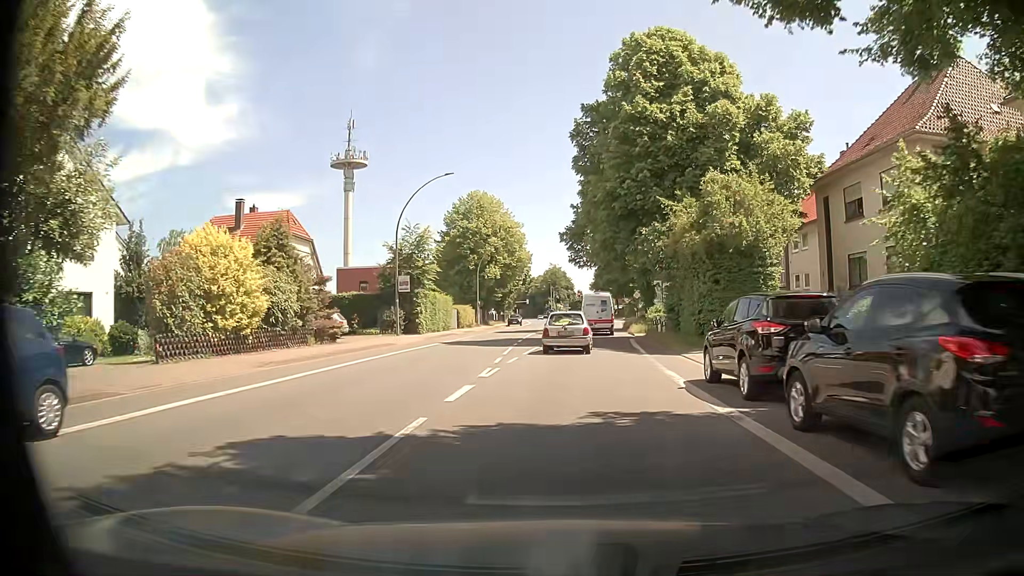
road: primary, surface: asphalt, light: Day
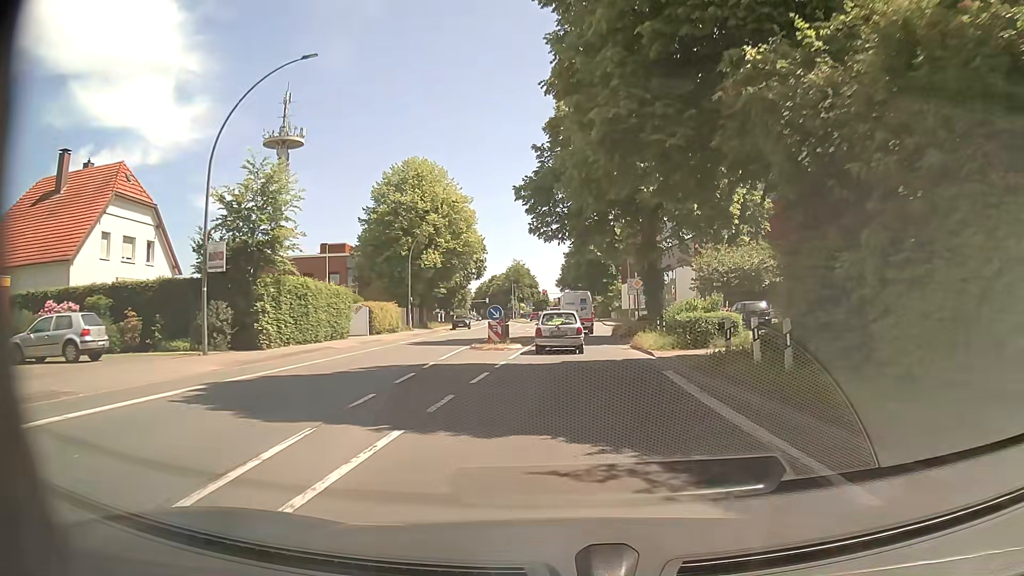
(+0.6, +20.0) m; +4°
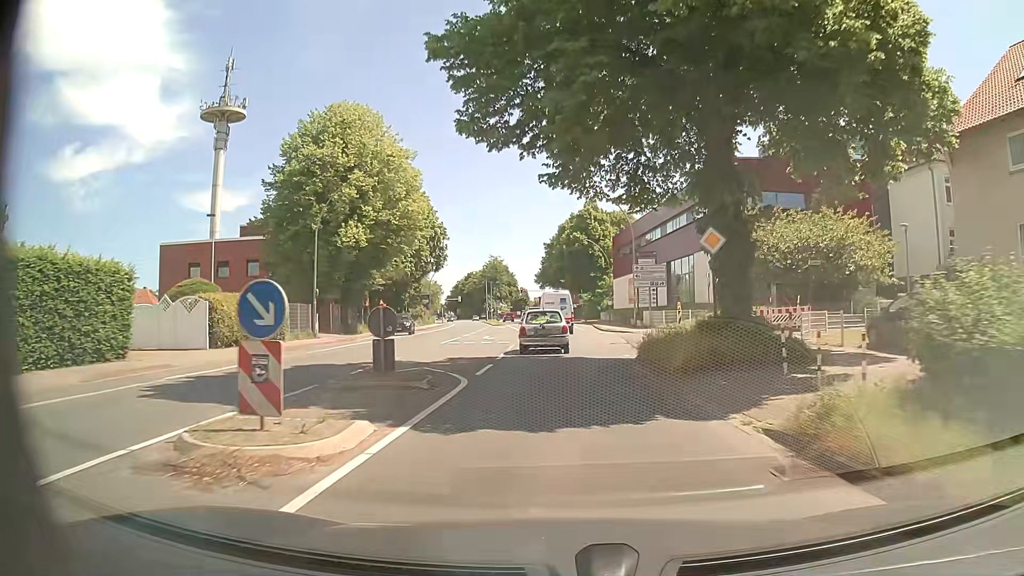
(+0.2, +19.6) m; +2°
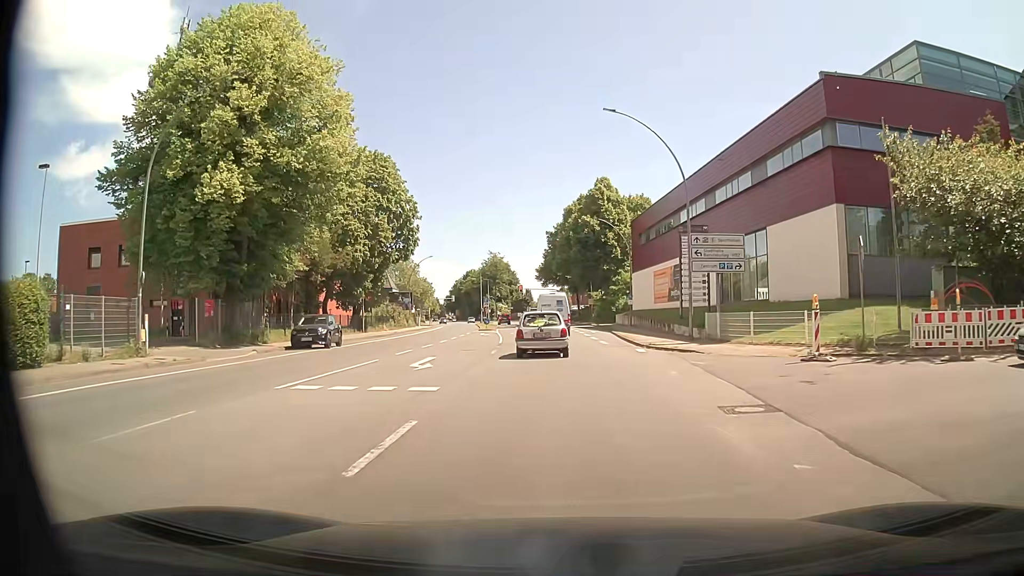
(-0.1, +18.8) m; 0°
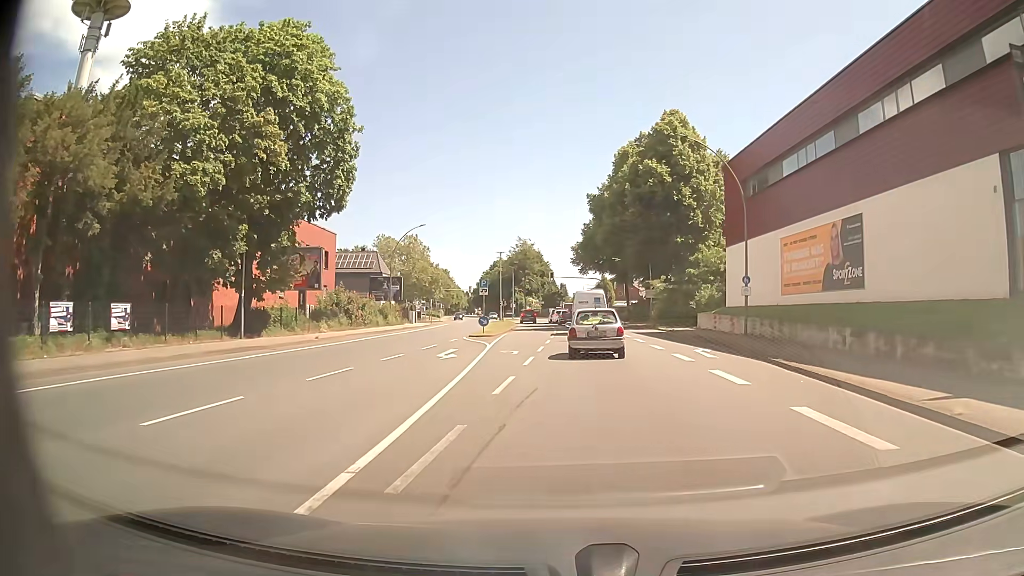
(-1.1, +28.8) m; -4°
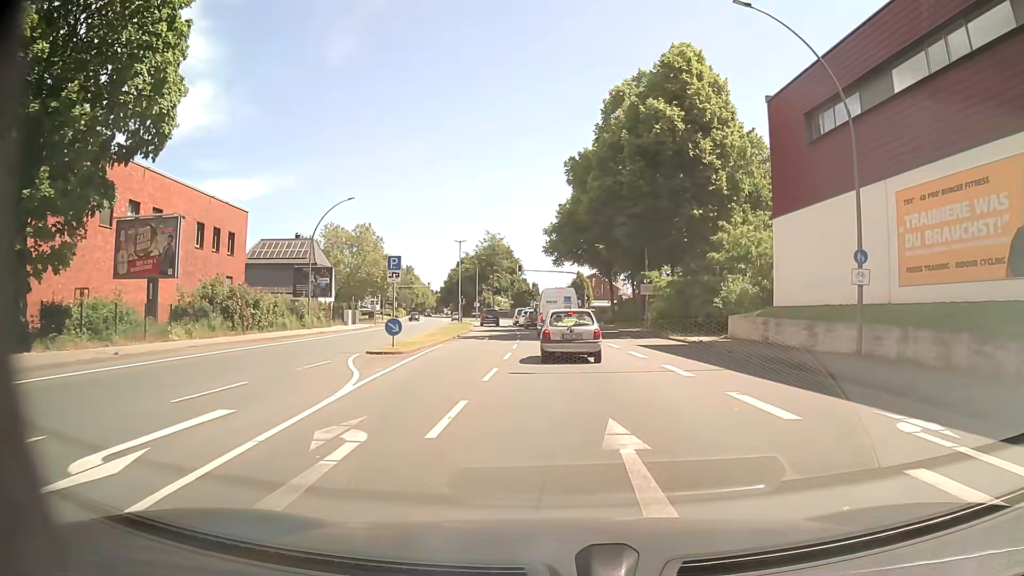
(+0.3, +15.8) m; +2°
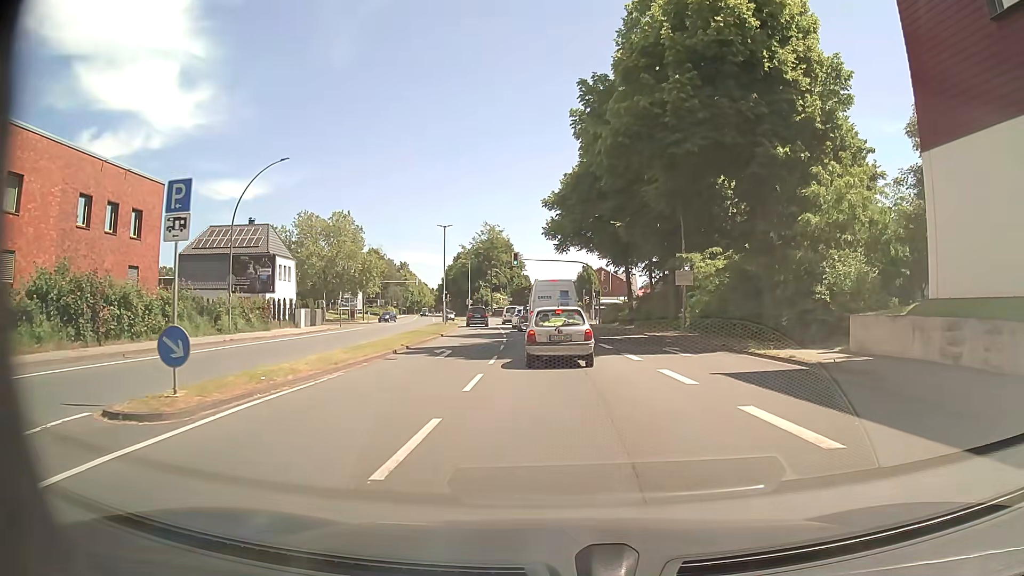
(0.0, +13.8) m; 0°
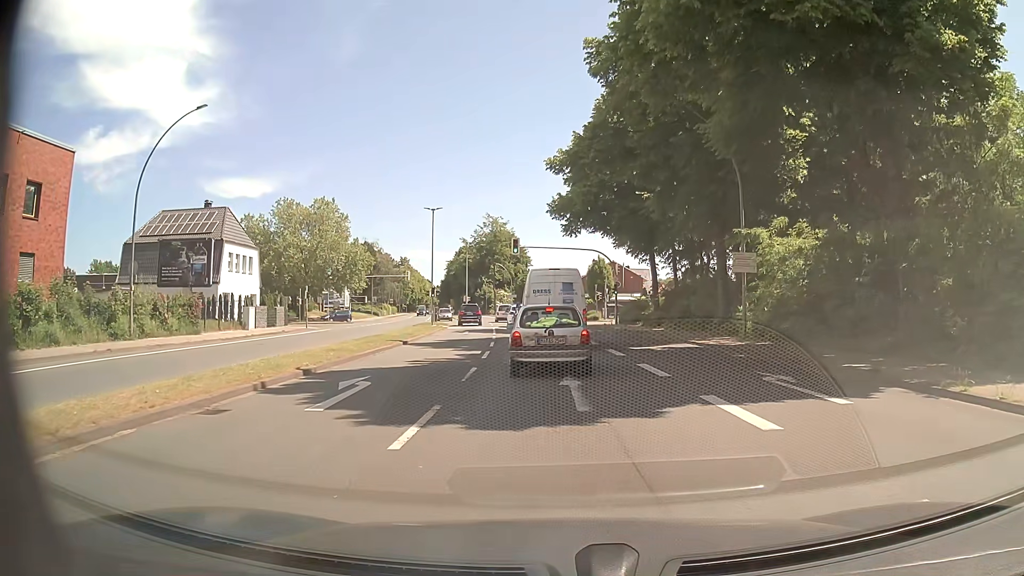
(0.0, +10.7) m; -1°
(0, +10) (0, +20) (-1, +30) (-1, +40) (-2, +50) (-3, +60) (-4, +70) (-6, +80) (-7, +90) (-9, +99) m
